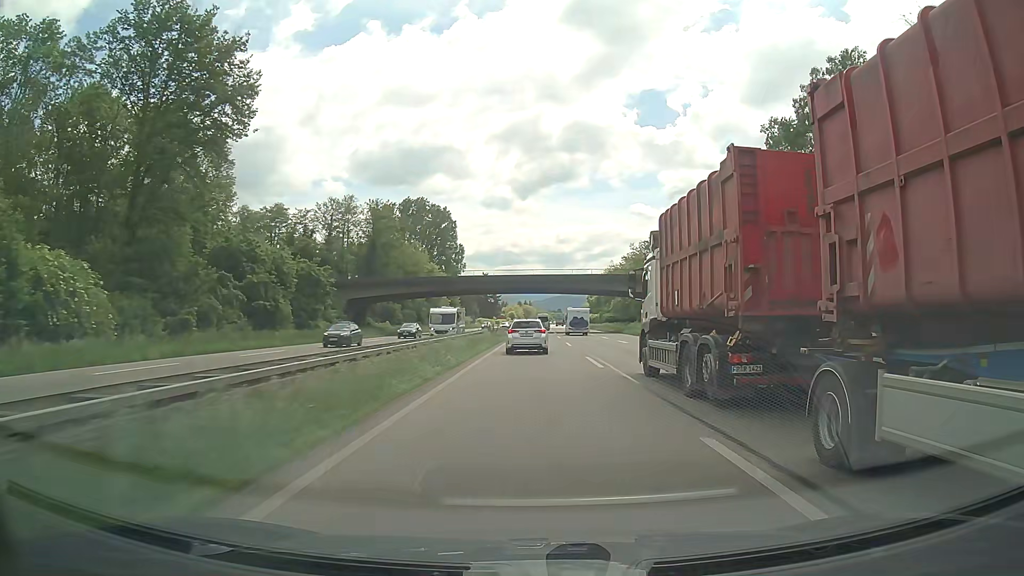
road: trunk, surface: asphalt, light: Day
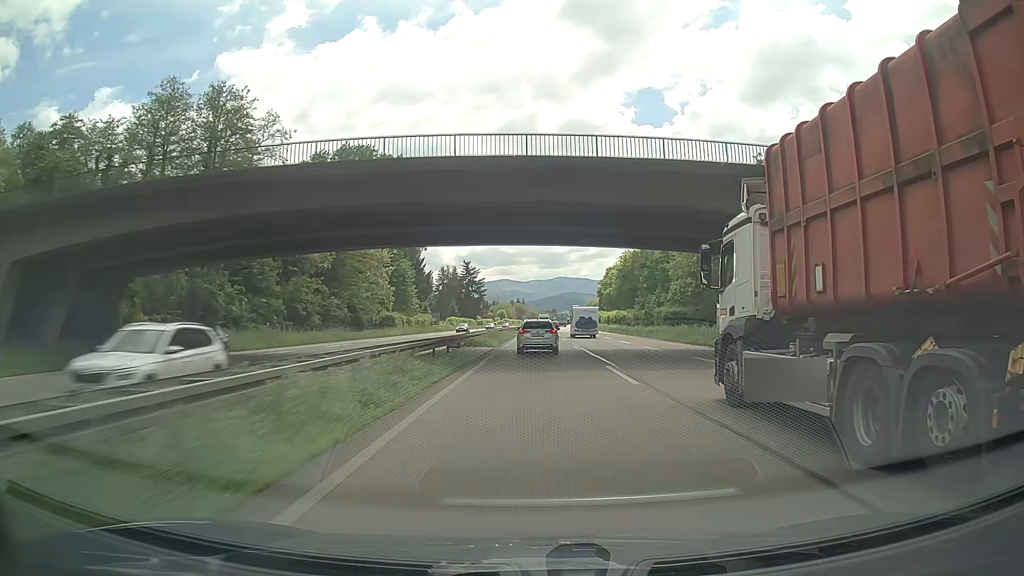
(+0.1, +59.6) m; +1°
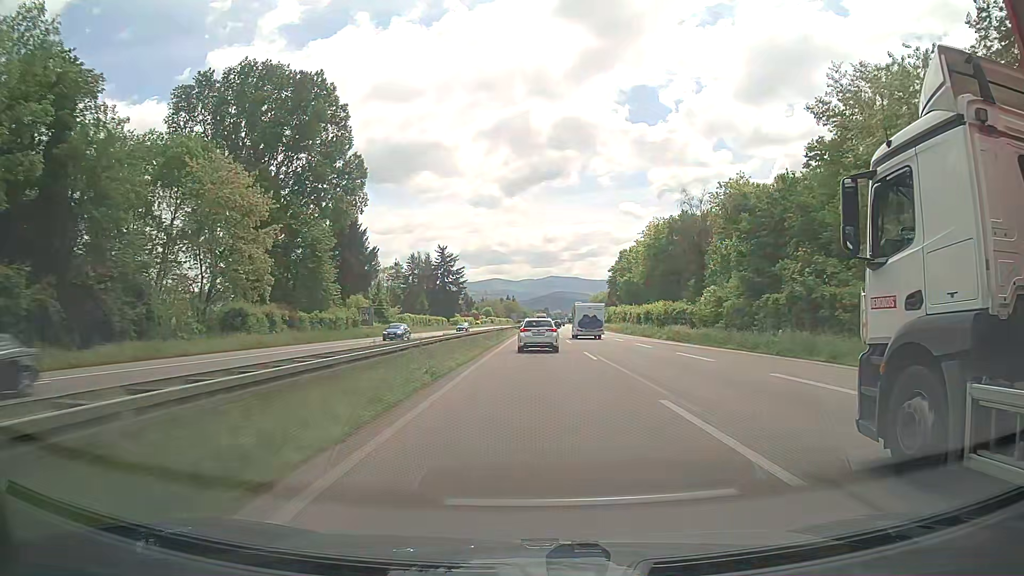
(+0.4, +45.2) m; 0°
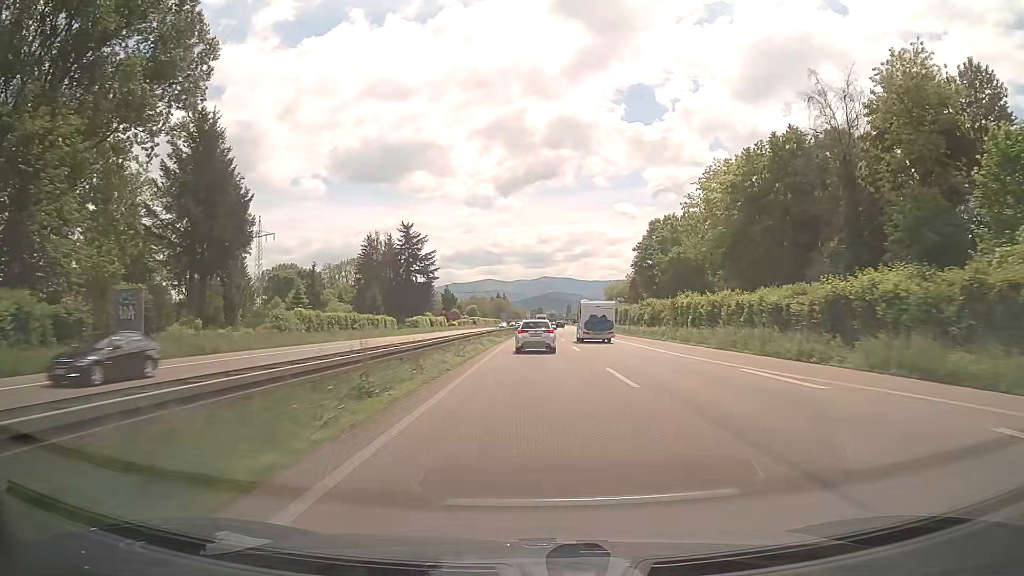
(+0.3, +45.6) m; +1°
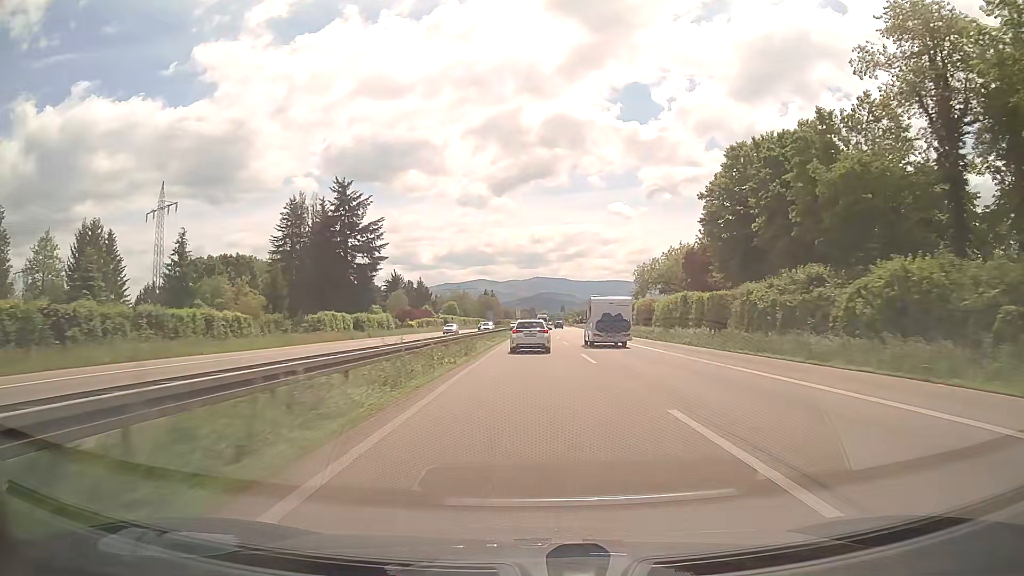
(+0.3, +46.0) m; +1°
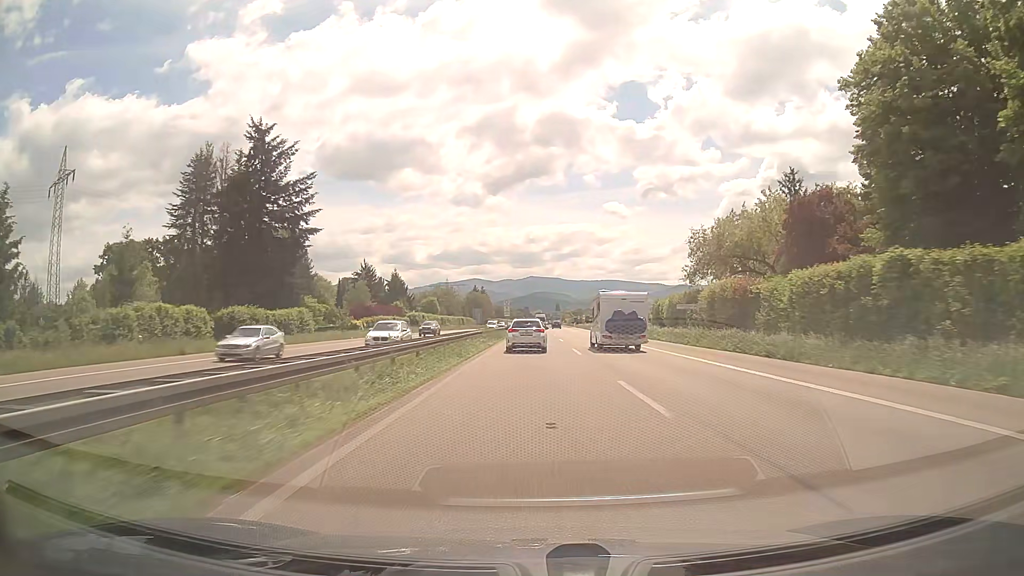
(+0.1, +31.0) m; 0°
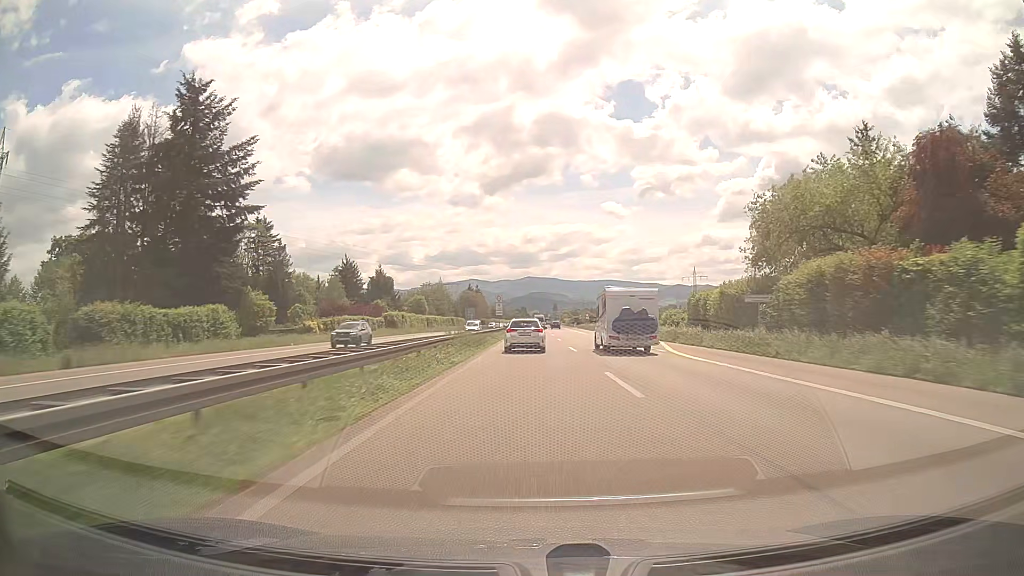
(0.0, +15.6) m; 0°
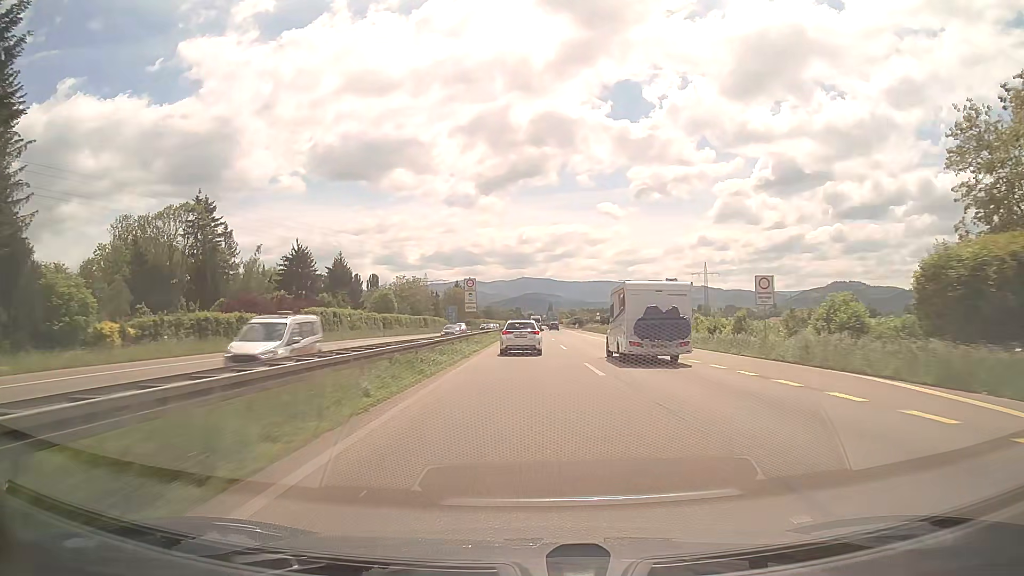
(+0.1, +31.4) m; 0°
(0, +10) (0, +20) (0, +30) (0, +40) (0, +50) (0, +60) (0, +70) (0, +80) (+1, +90) (+1, +100) m
